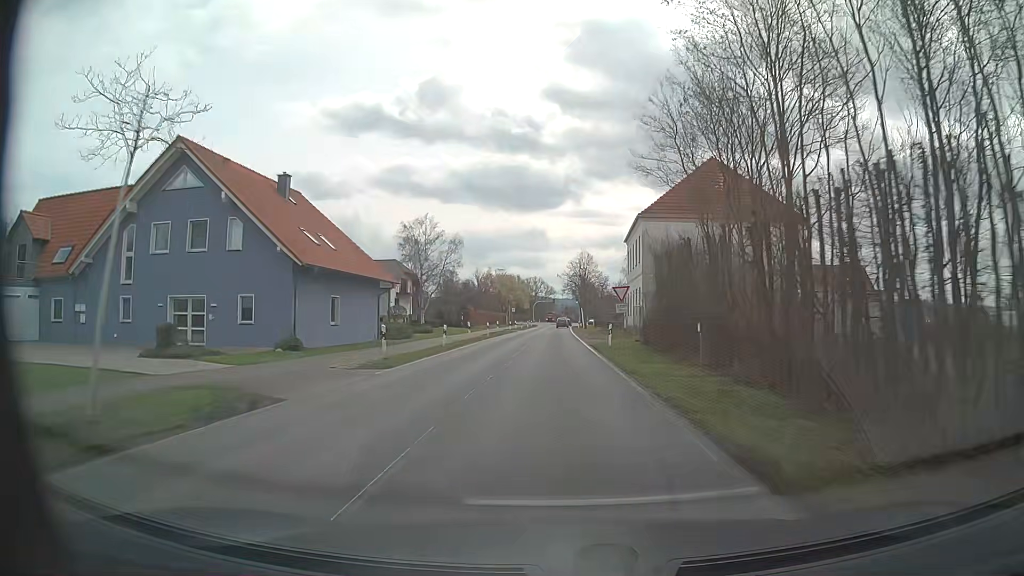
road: tertiary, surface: asphalt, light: Day
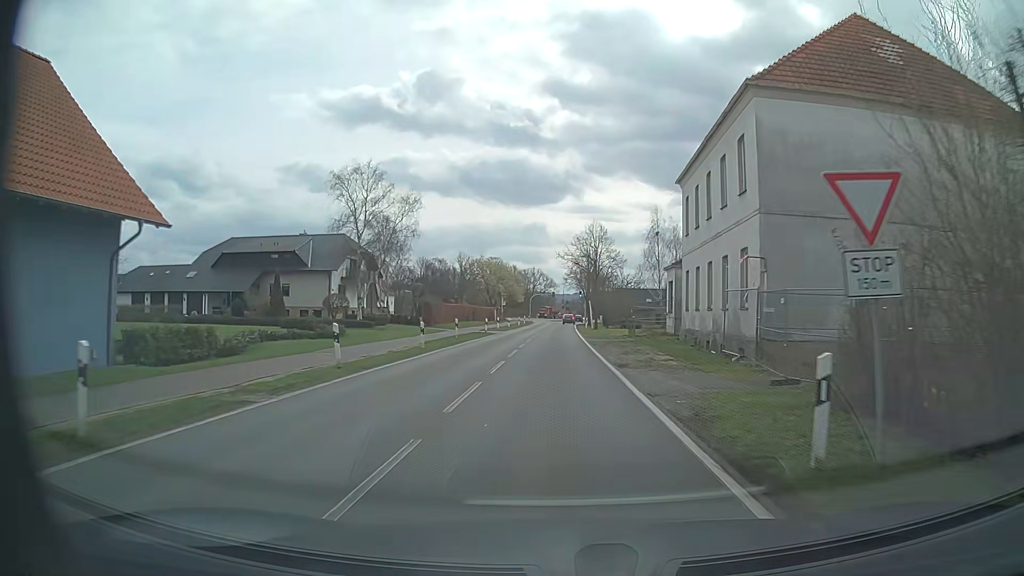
(-0.1, +25.0) m; 0°
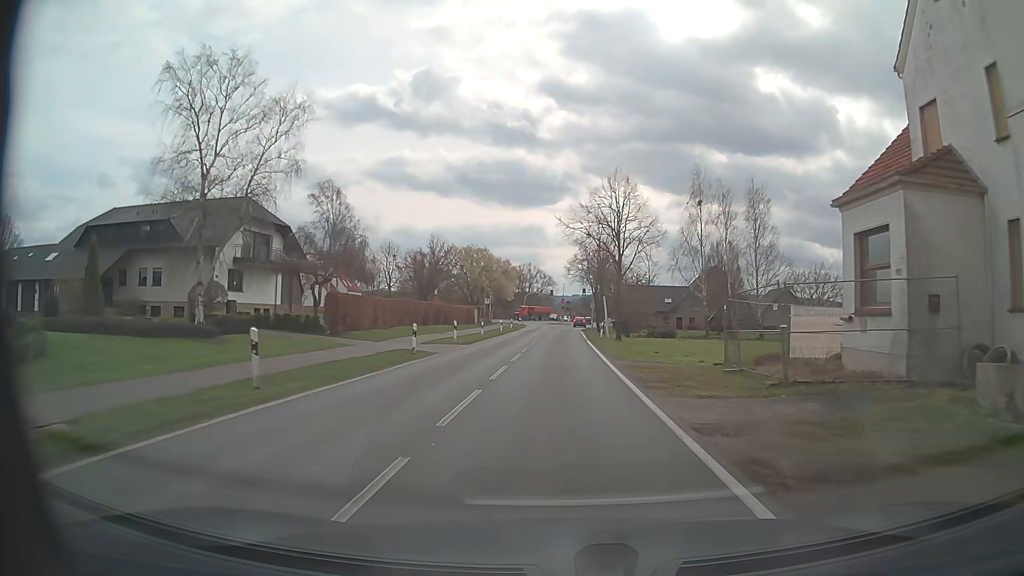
(-0.2, +24.9) m; -1°
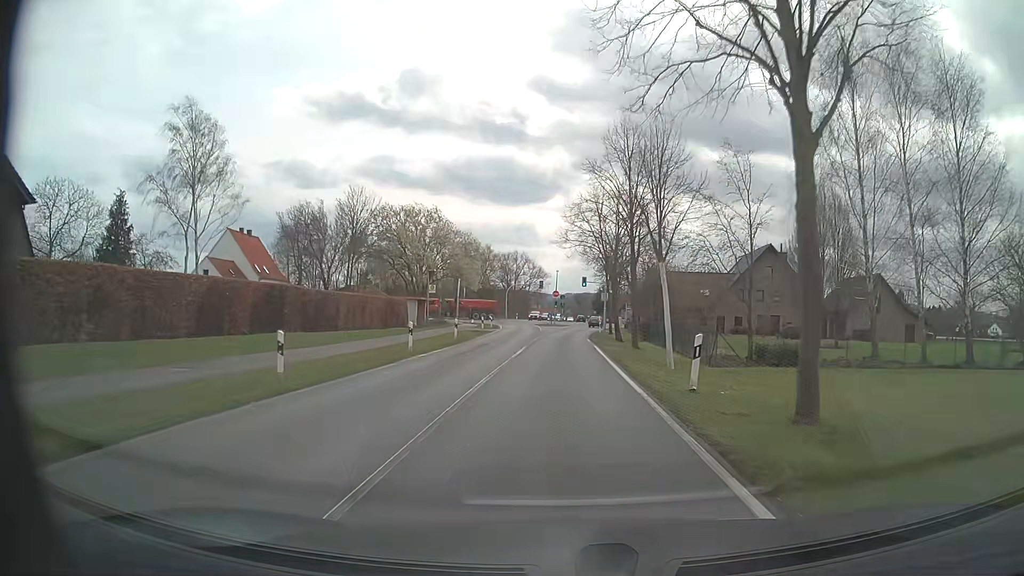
(+0.5, +33.0) m; +1°
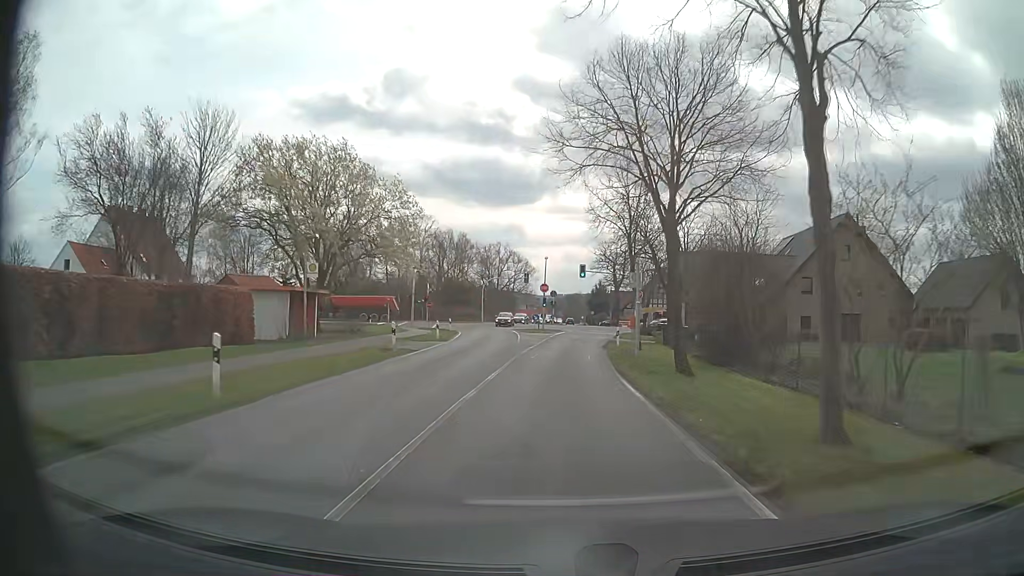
(+0.1, +24.5) m; +1°
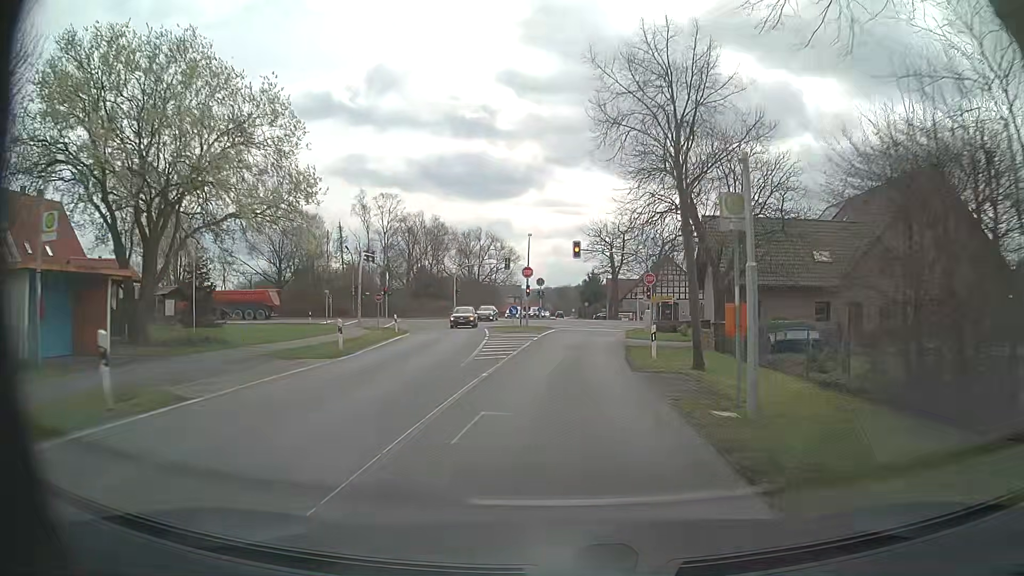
(+0.1, +16.0) m; +1°
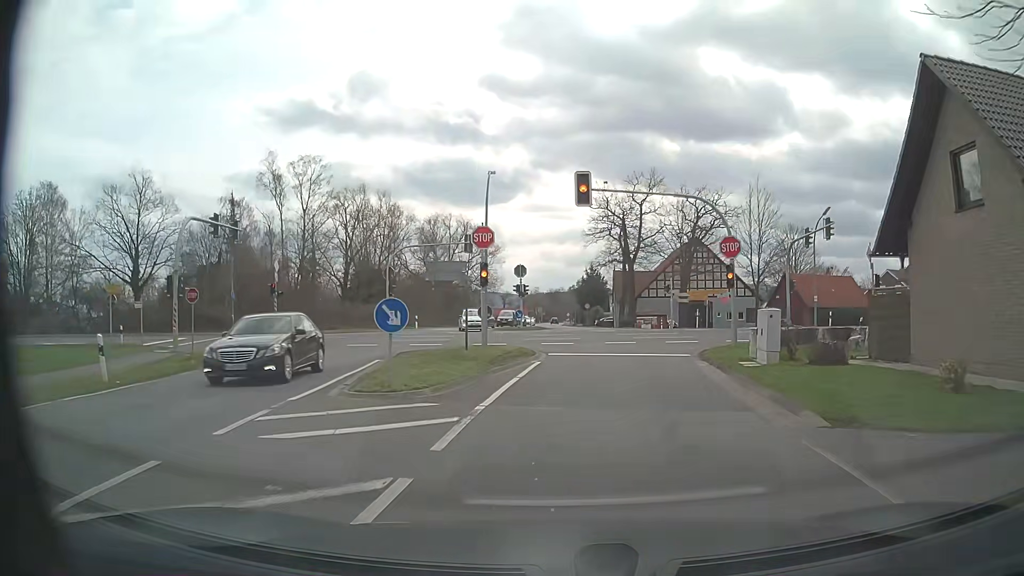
(+0.2, +27.0) m; +1°
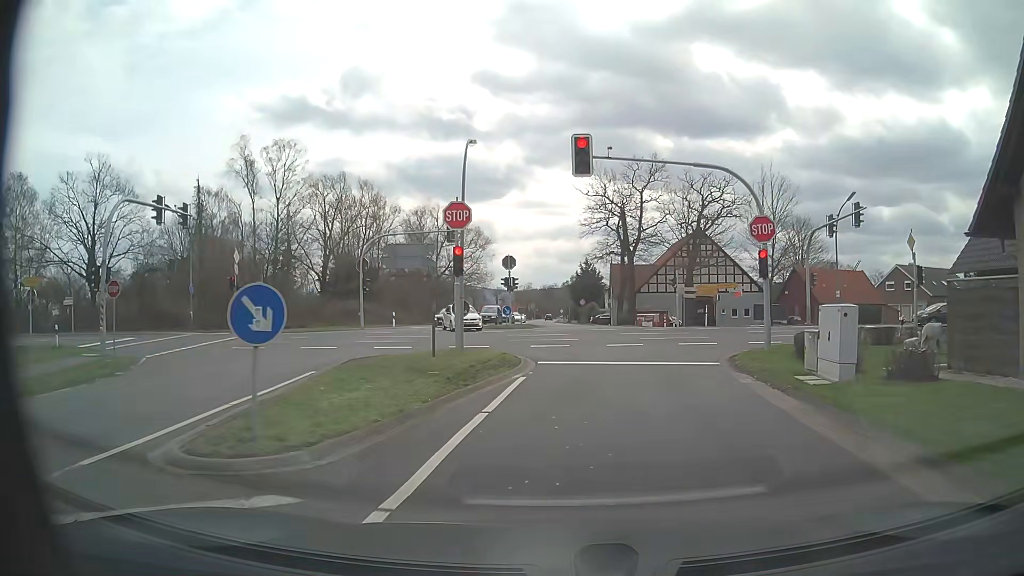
(0.0, +5.0) m; +1°
(0, +10) (0, +20) (-2, +29) (-11, +34) (-21, +34) (-31, +33) (-41, +31) (-51, +30) (-60, +28) (-70, +26) m
